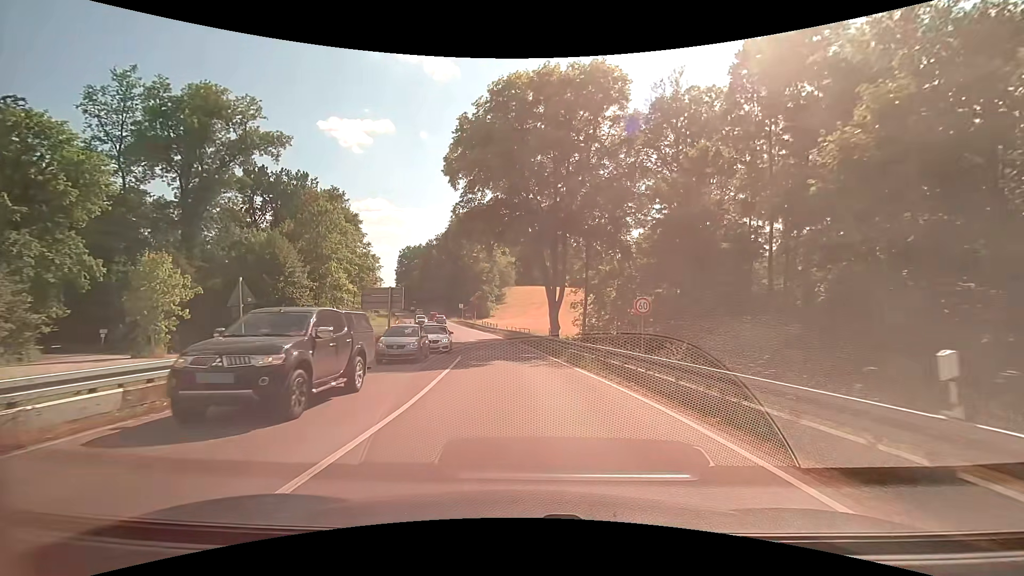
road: secondary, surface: asphalt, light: Day
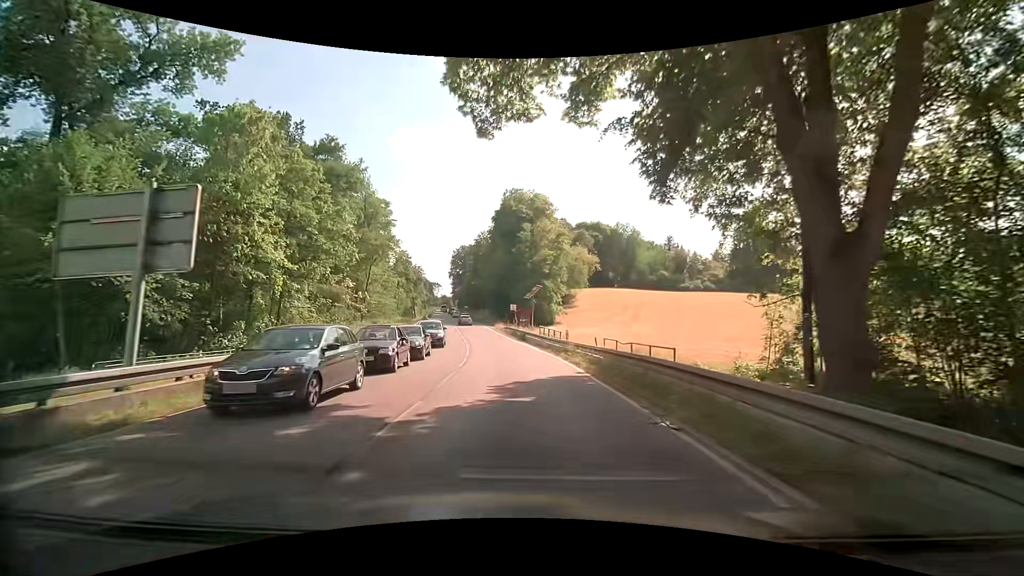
(-1.7, +31.7) m; -7°
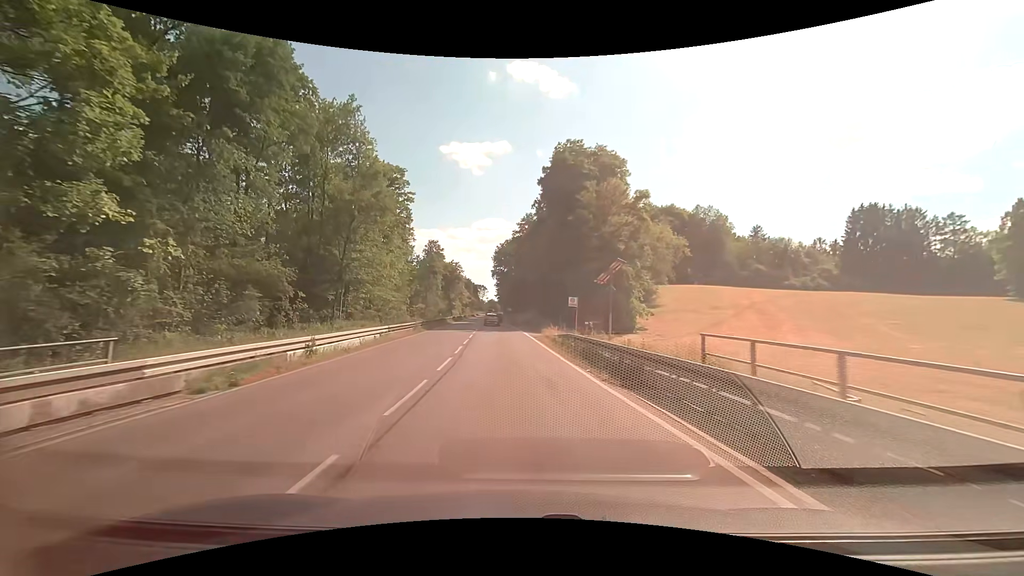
(-1.4, +28.5) m; -6°
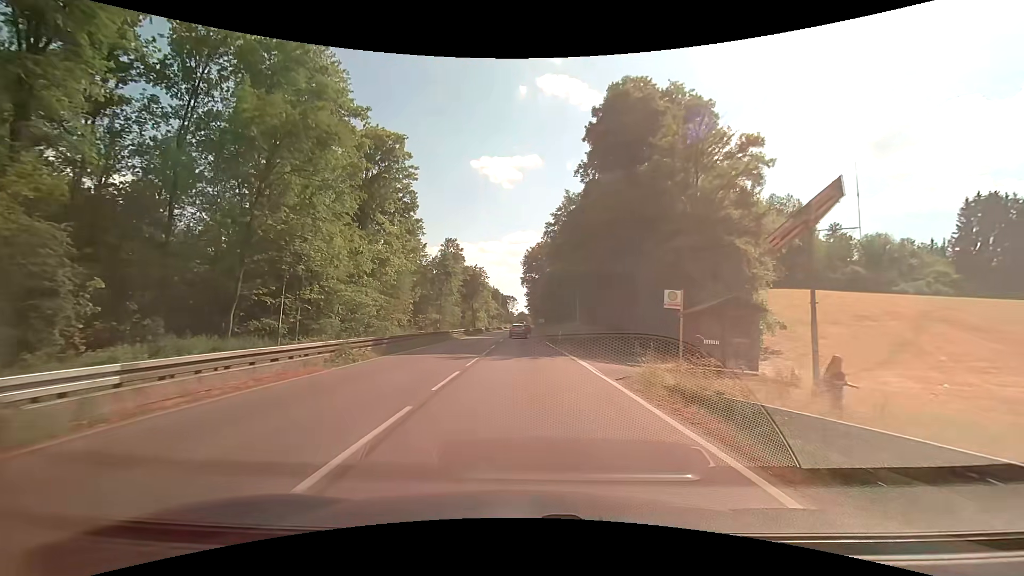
(-1.0, +21.1) m; -4°
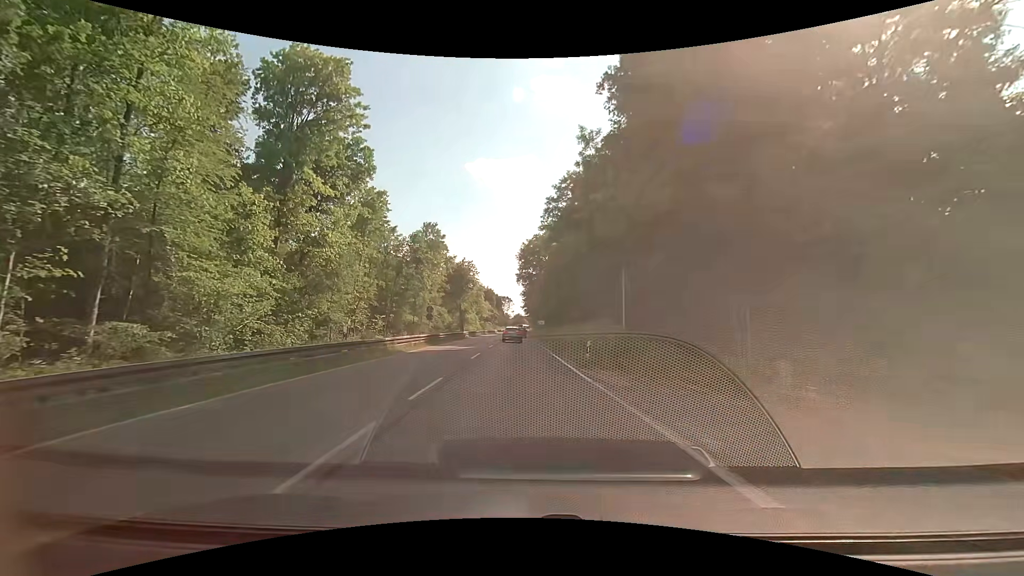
(+0.2, +19.1) m; +1°
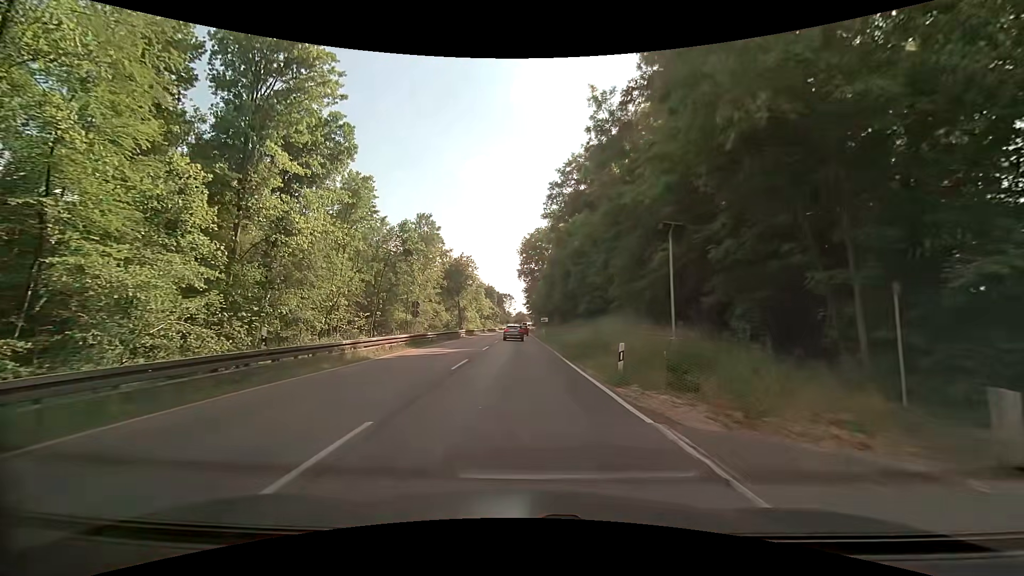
(0.0, +6.1) m; -1°
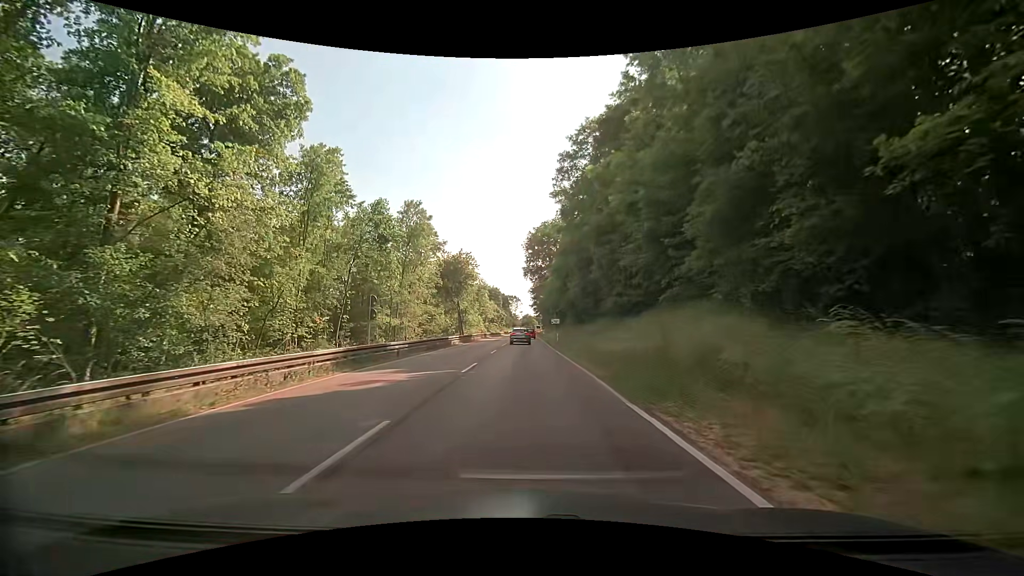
(-0.1, +11.6) m; 0°
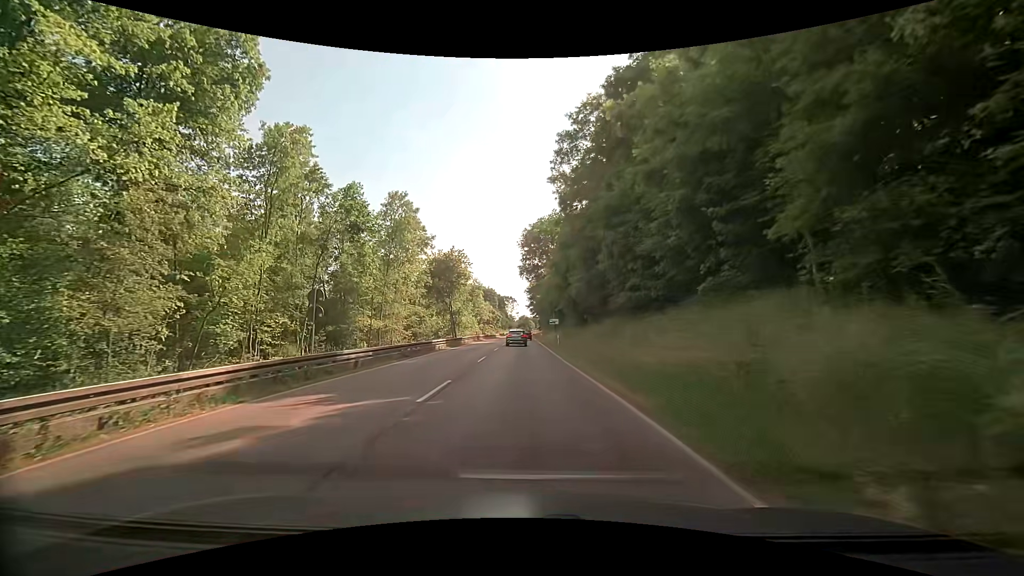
(0.0, +5.8) m; 0°
(0, +10) (0, +20) (0, +30) (0, +40) (0, +50) (0, +60) (0, +70) (0, +80) (0, +90) (0, +100) m
